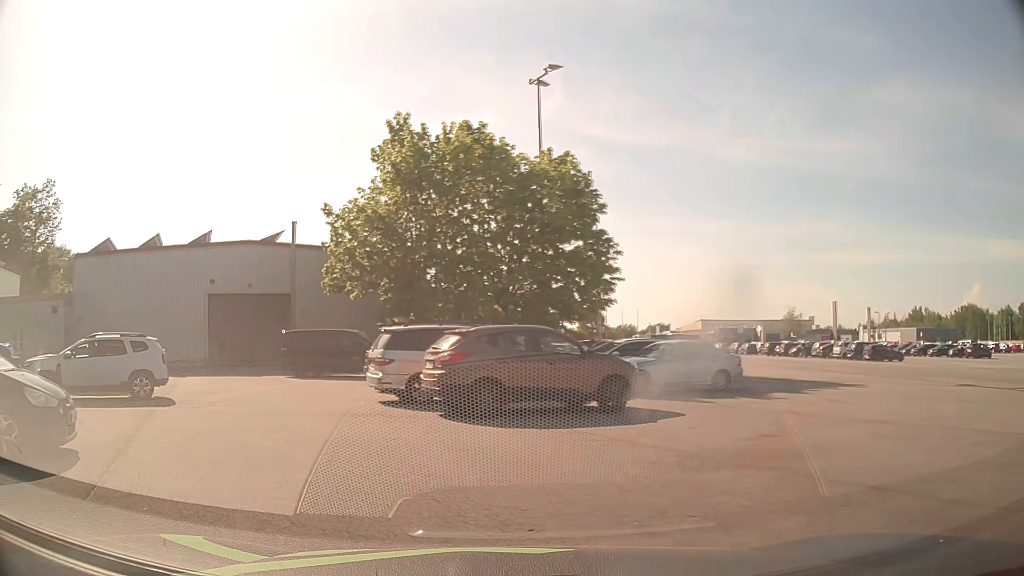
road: service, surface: asphalt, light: Day
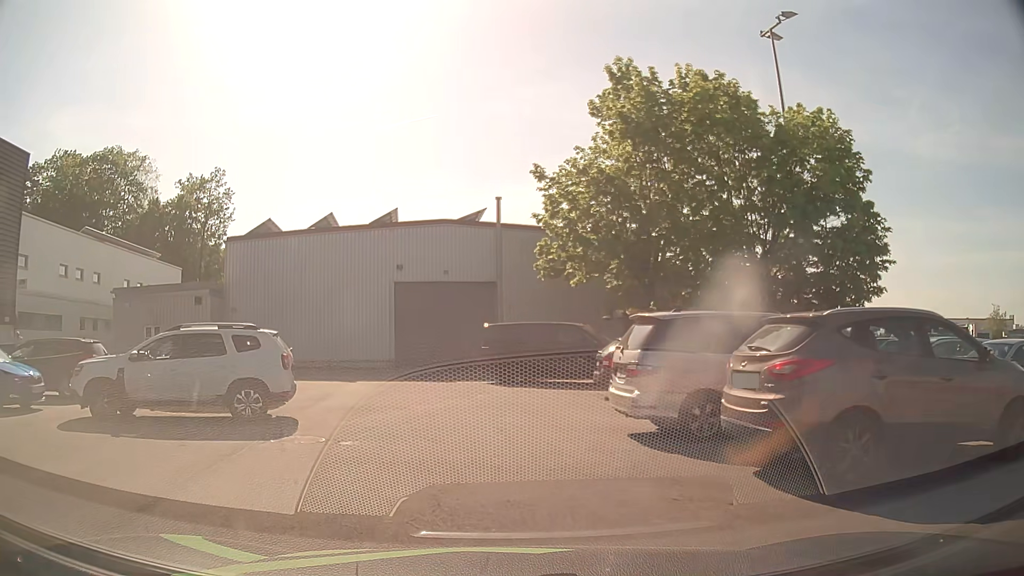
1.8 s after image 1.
(-0.9, +6.1) m; -17°
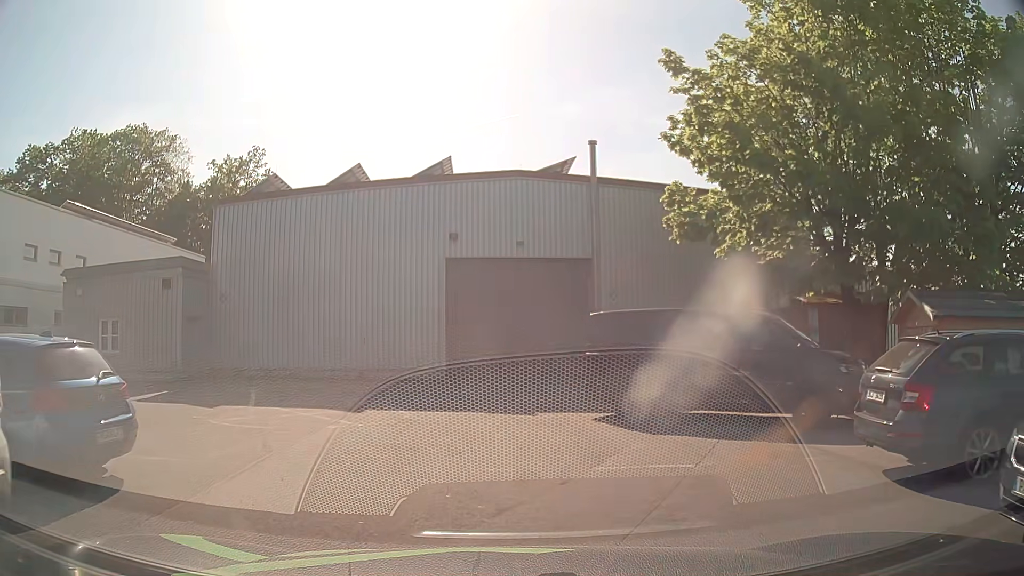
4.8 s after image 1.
(-0.6, +9.6) m; -5°
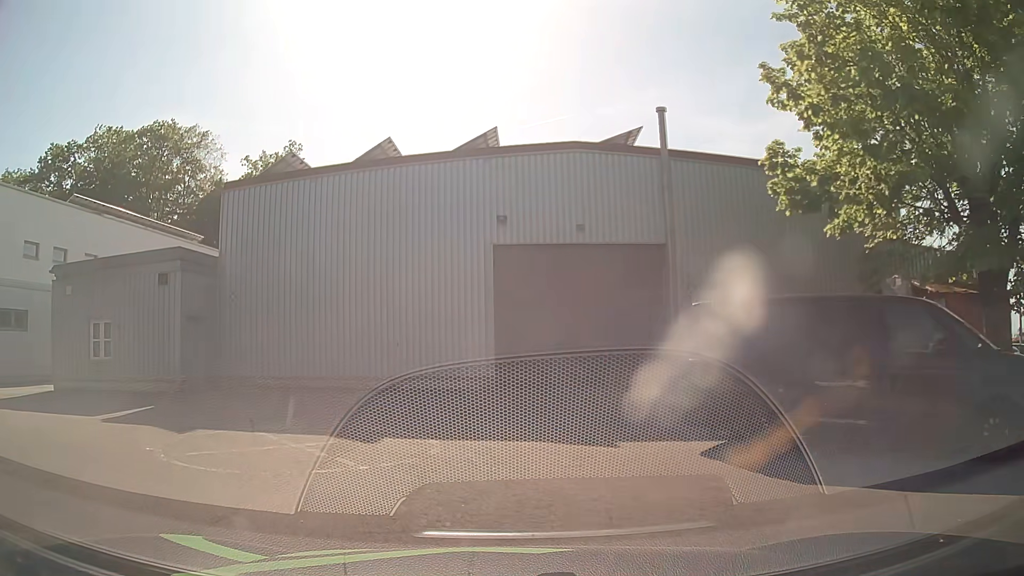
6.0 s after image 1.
(0.0, +3.5) m; -3°
